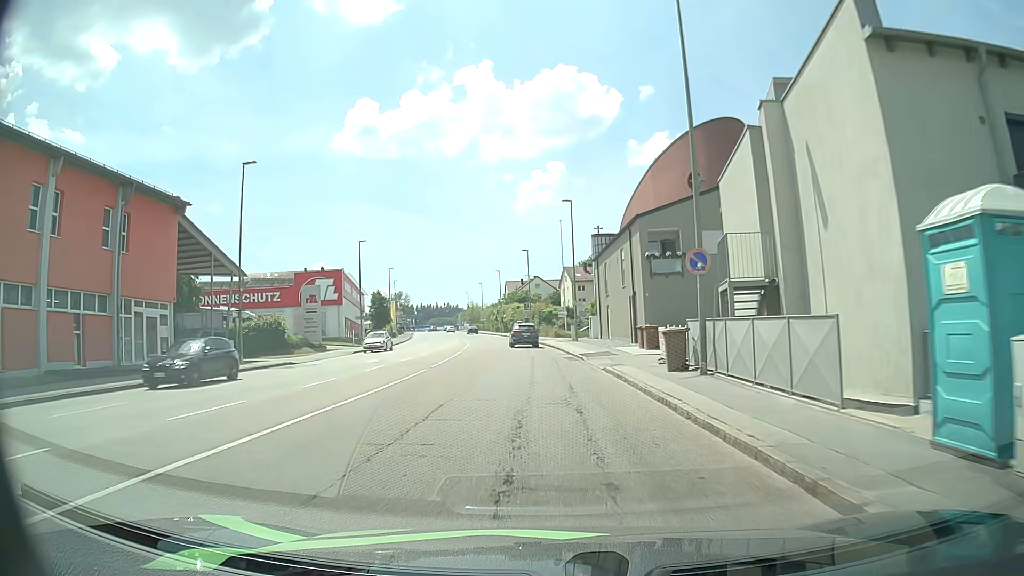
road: tertiary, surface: asphalt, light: Day
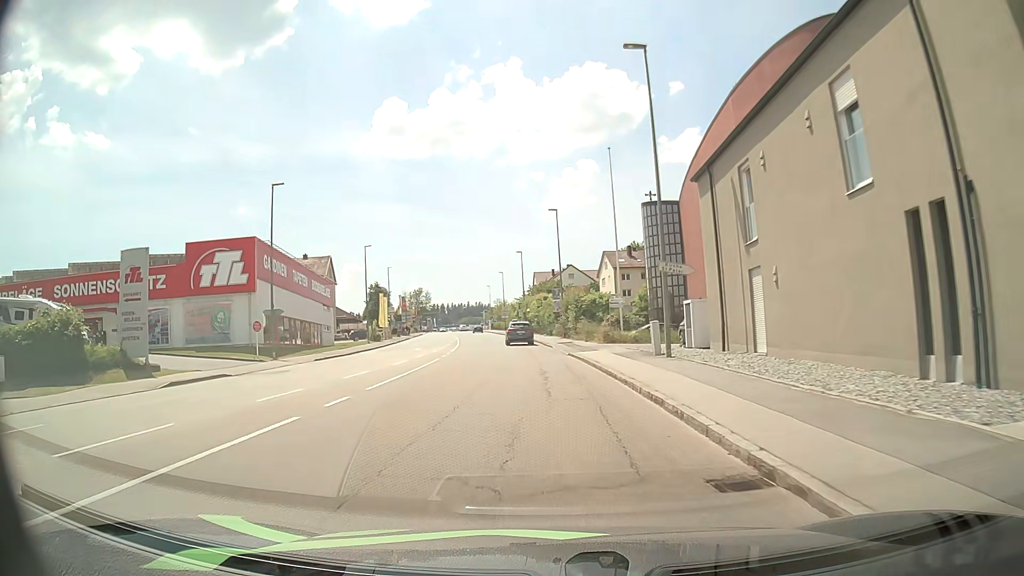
(-1.0, +27.9) m; -4°
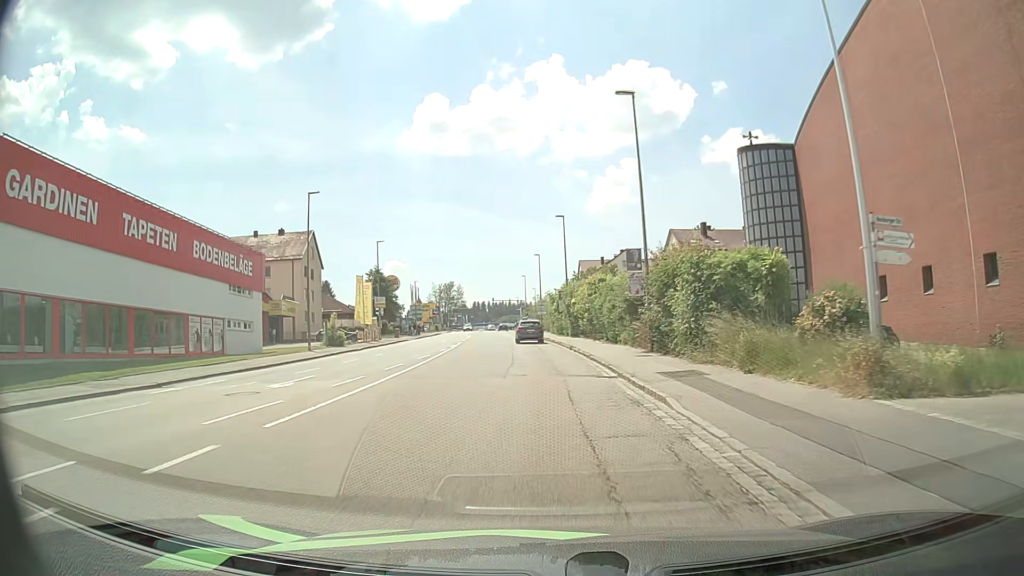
(-1.0, +28.1) m; -4°
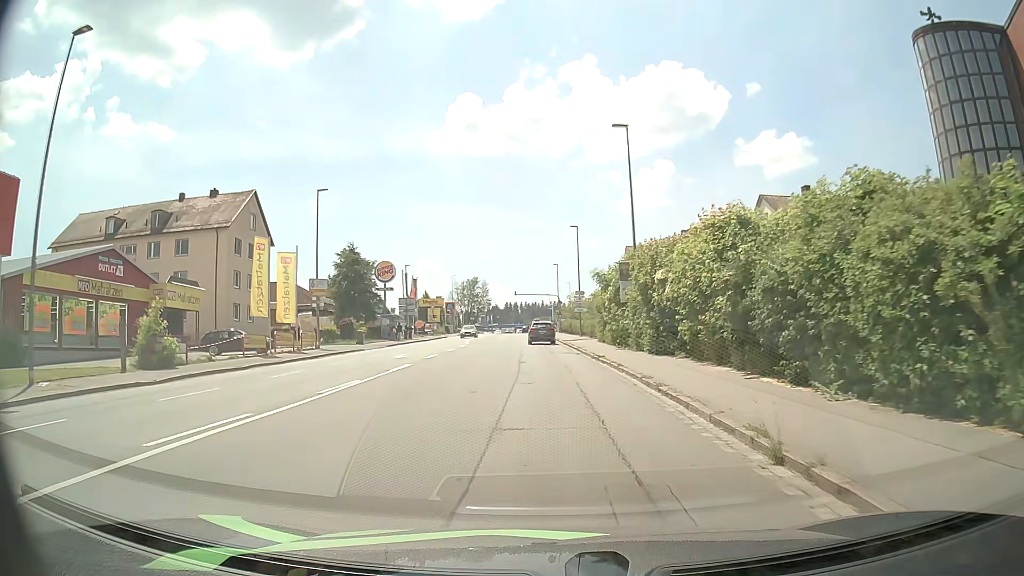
(-0.8, +27.8) m; -3°
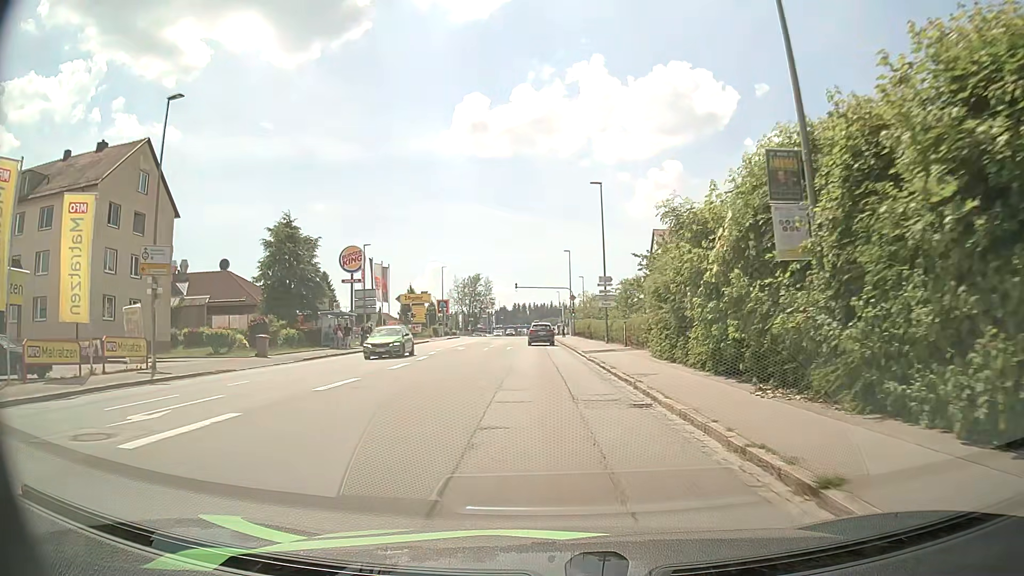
(0.0, +20.1) m; -1°
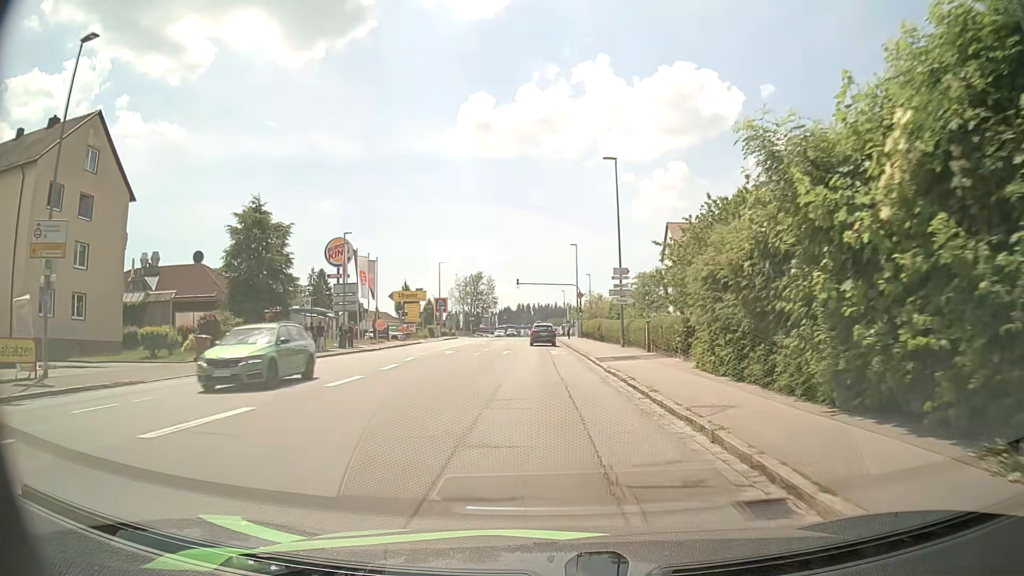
(0.0, +6.7) m; 0°
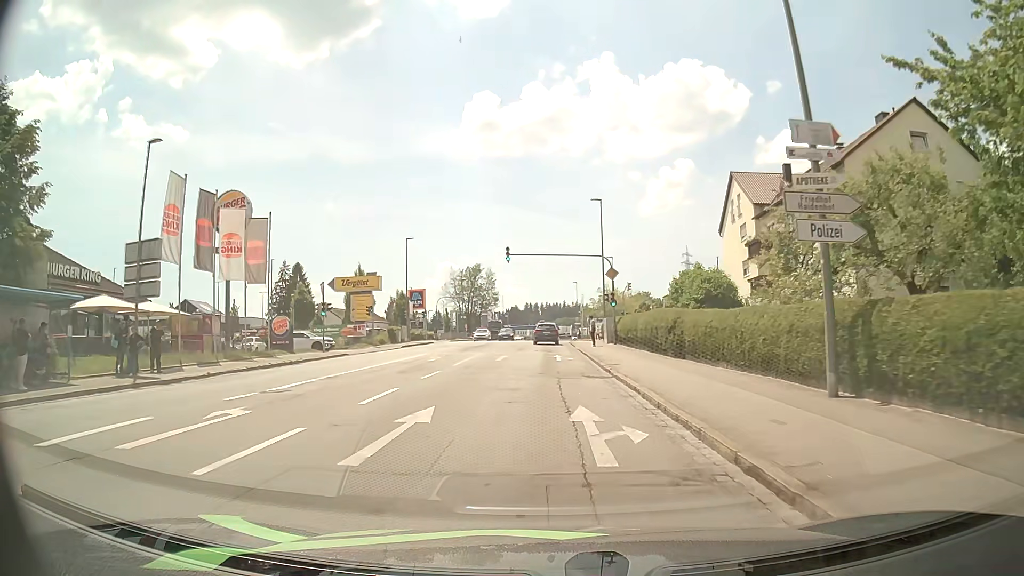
(-0.4, +26.4) m; -1°
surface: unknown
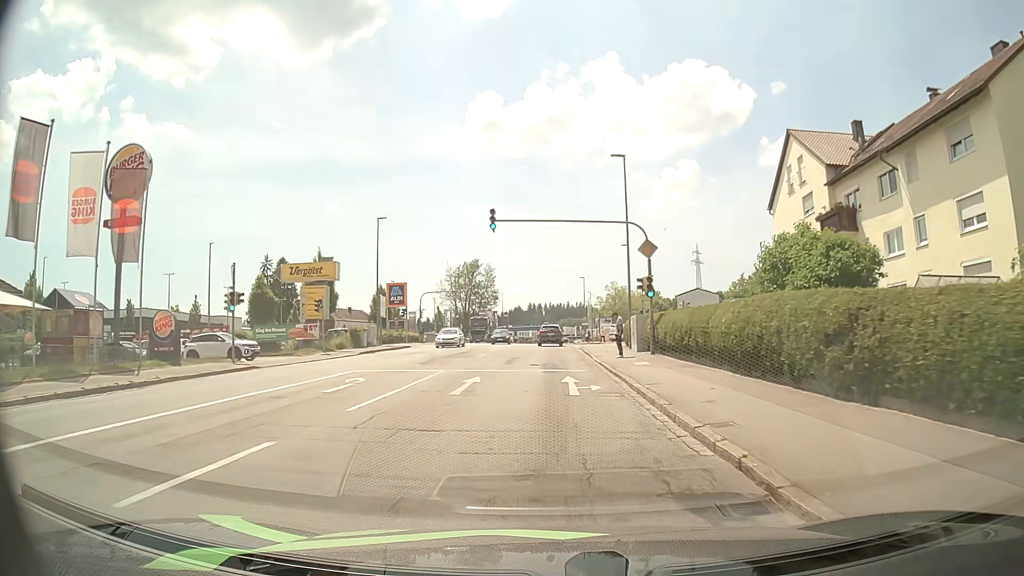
(0.0, +13.1) m; 0°
(0, +10) (0, +20) (0, +30) (0, +40) (0, +50) (0, +60) (0, +70) (0, +80) (0, +90) (0, +100) m
